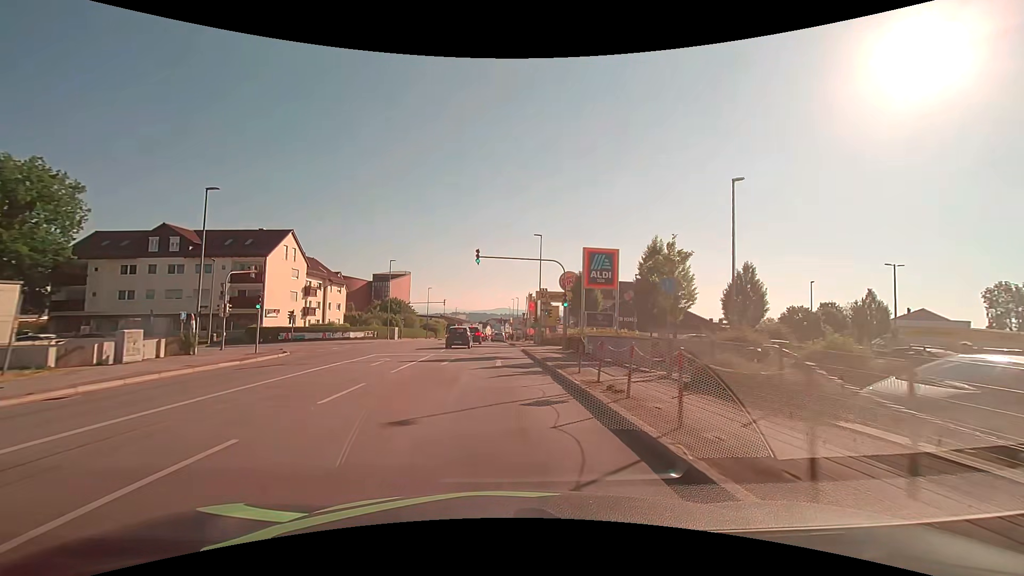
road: tertiary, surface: asphalt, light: Day
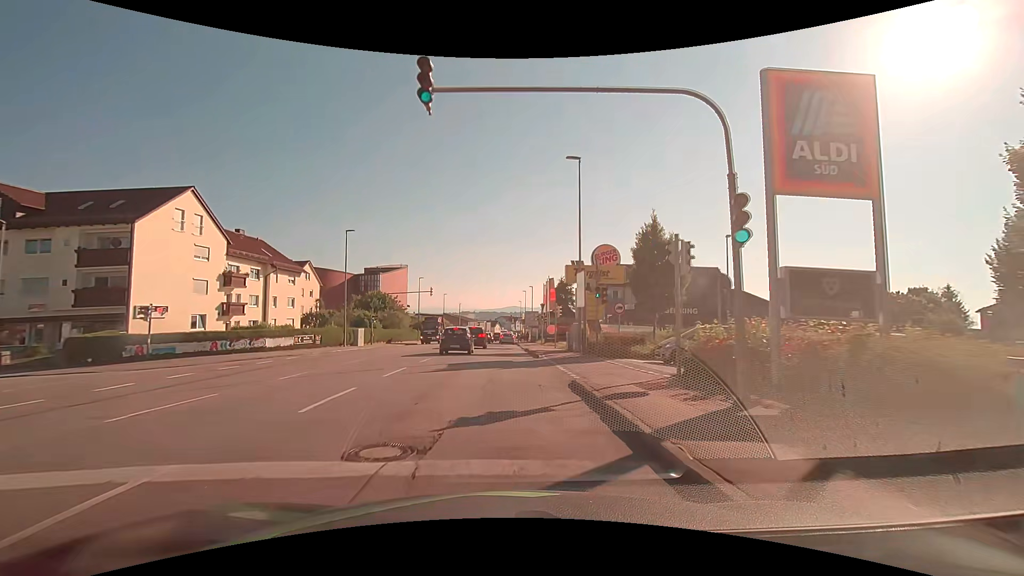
(-0.2, +20.8) m; -1°
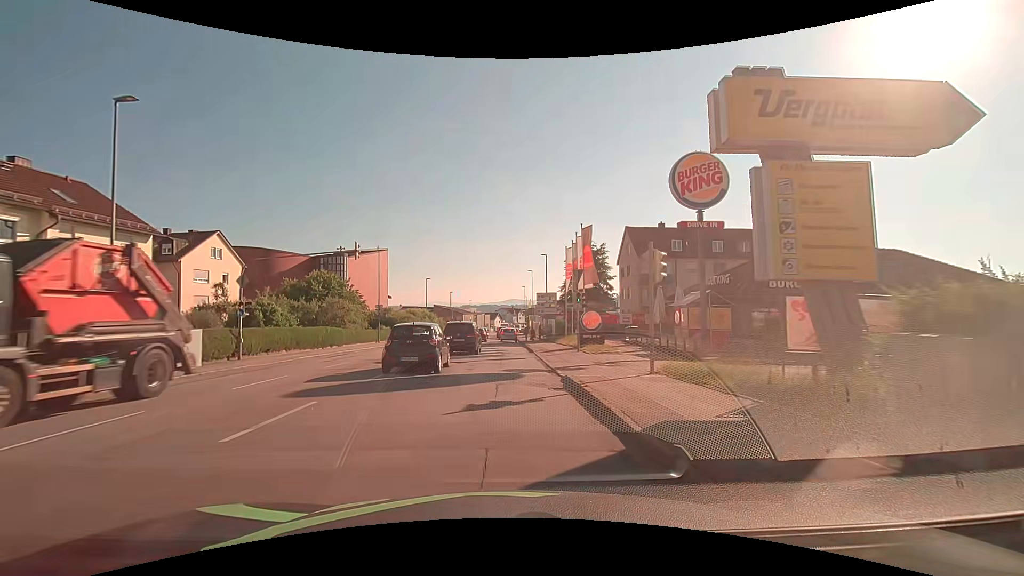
(-0.3, +25.6) m; 0°
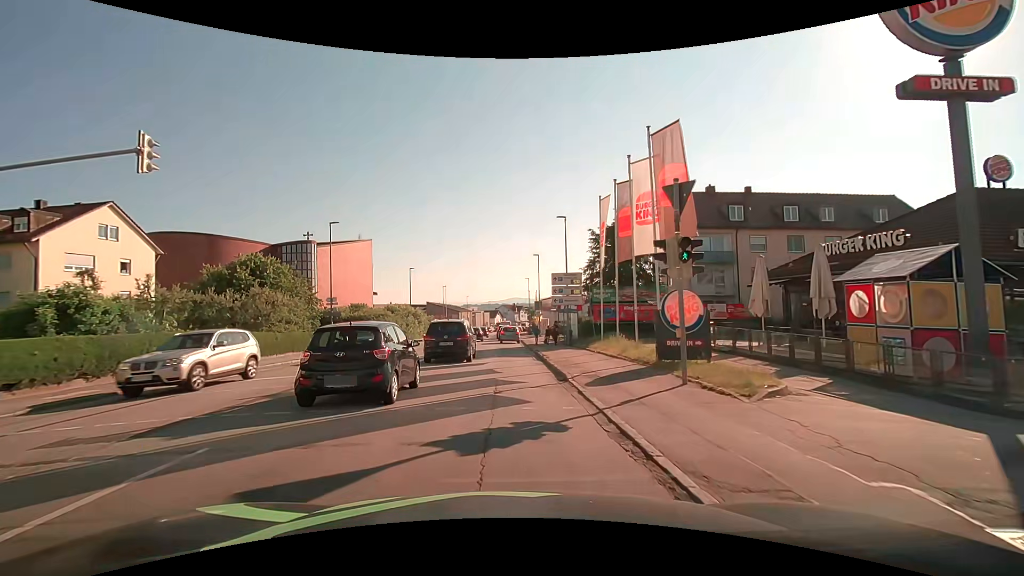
(-0.2, +15.1) m; -3°
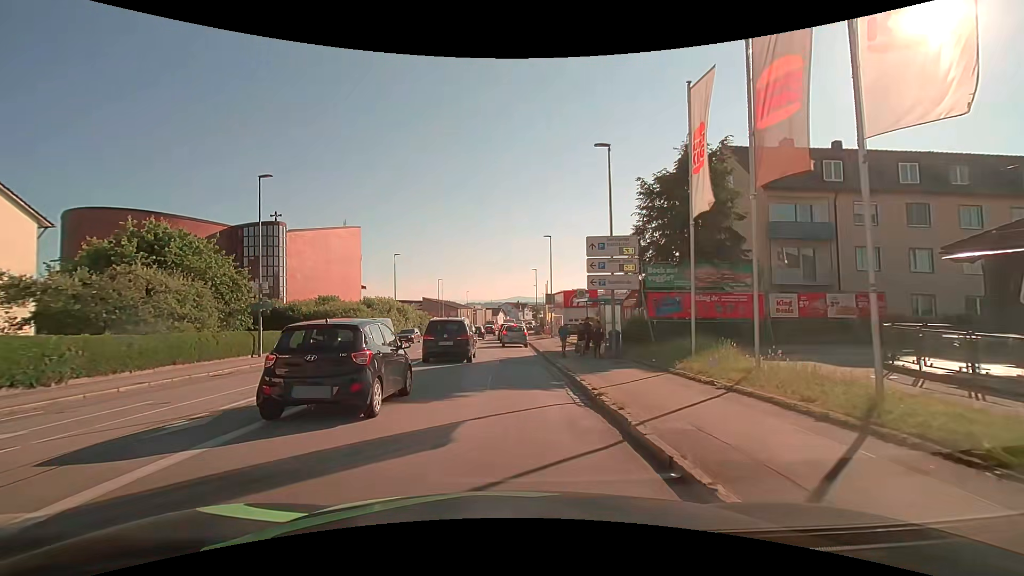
(+0.4, +12.2) m; +1°
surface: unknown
(0, +10) (0, +20) (0, +30) (+1, +40) (+1, +50) (+1, +60) (+1, +70) (+1, +80) (+2, +90) (+2, +100) m
